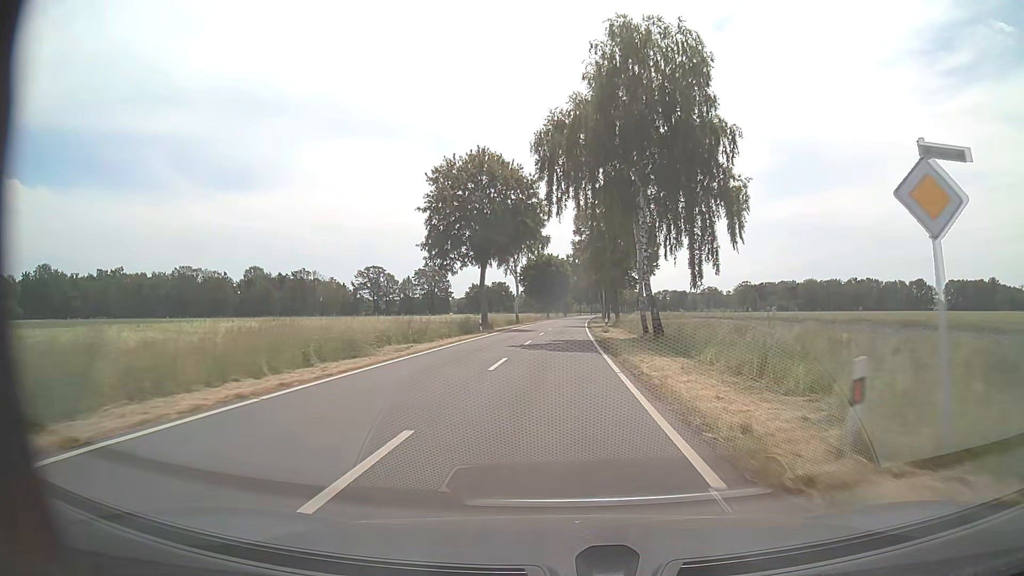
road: tertiary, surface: asphalt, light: Day
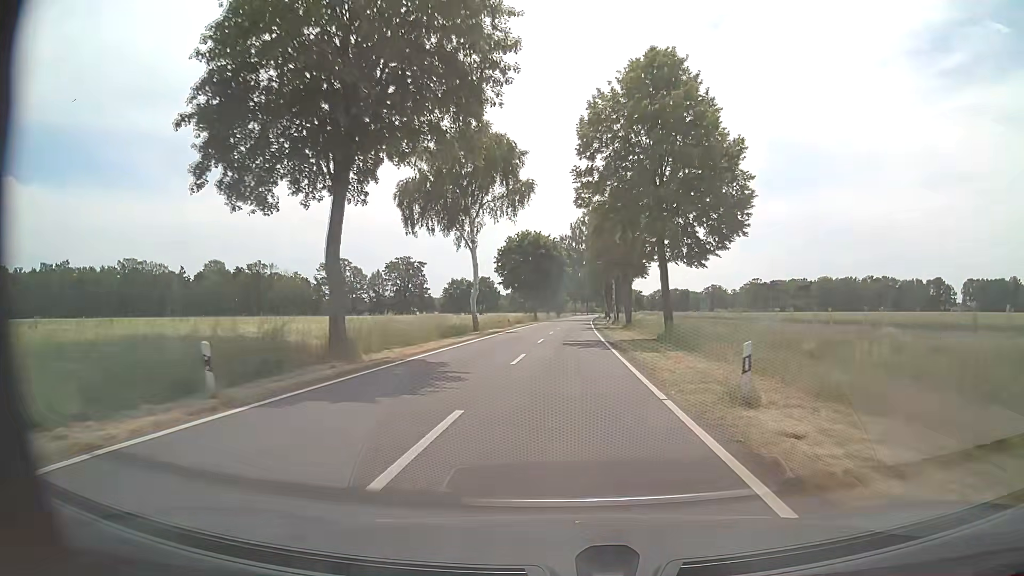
(+0.2, +34.6) m; 0°
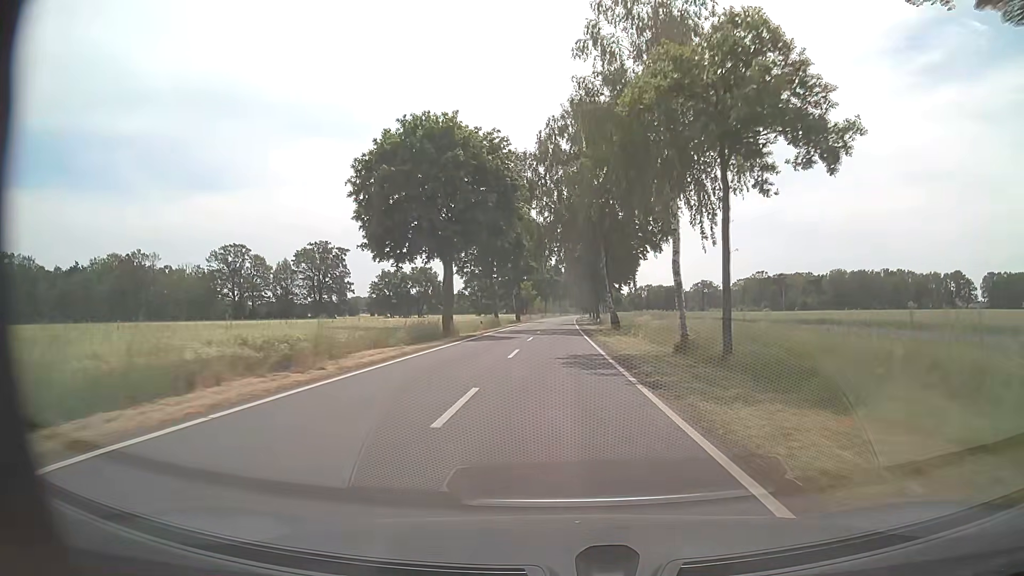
(+2.0, +57.4) m; +3°
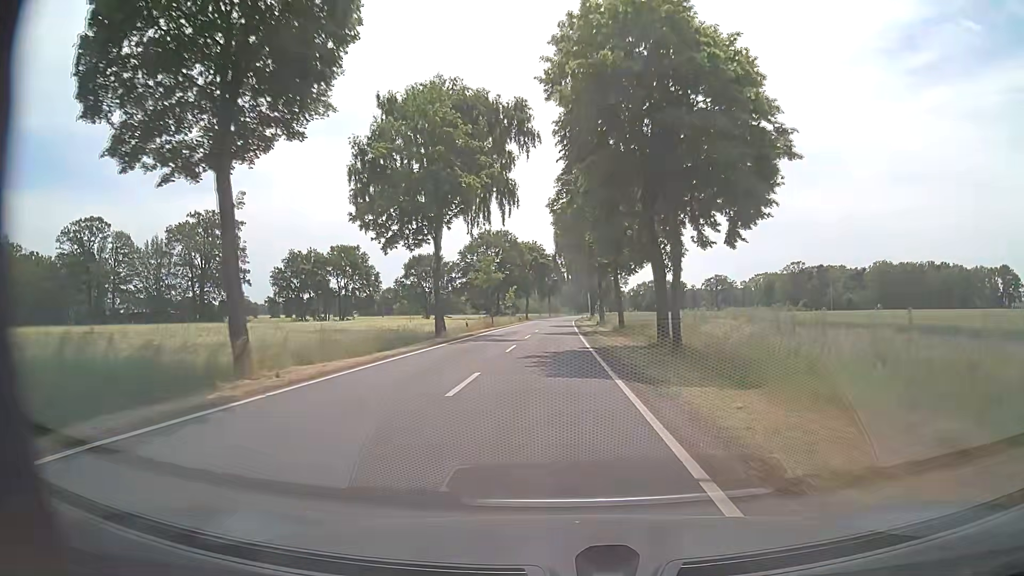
(+1.0, +57.3) m; +1°
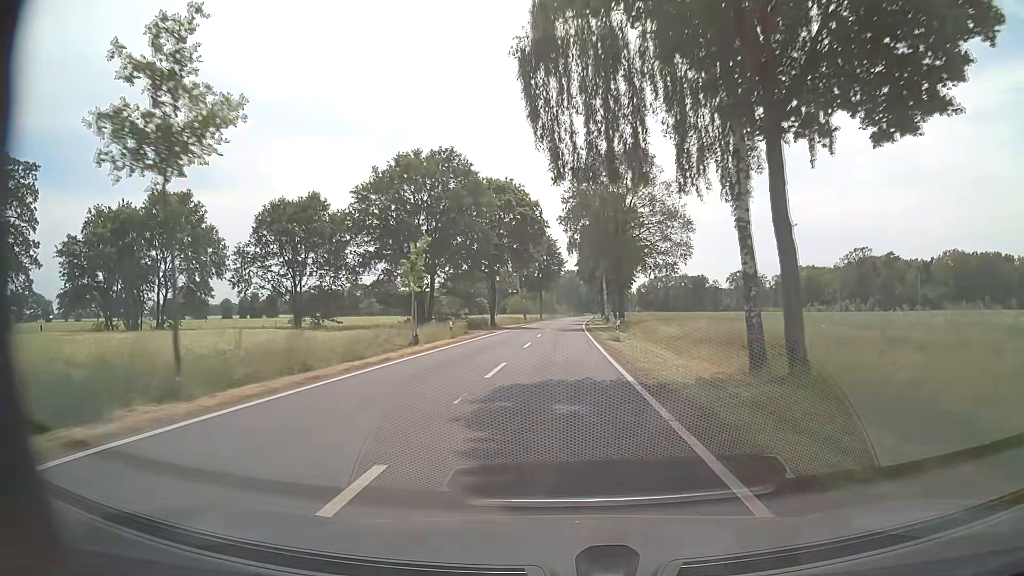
(+0.1, +57.3) m; 0°
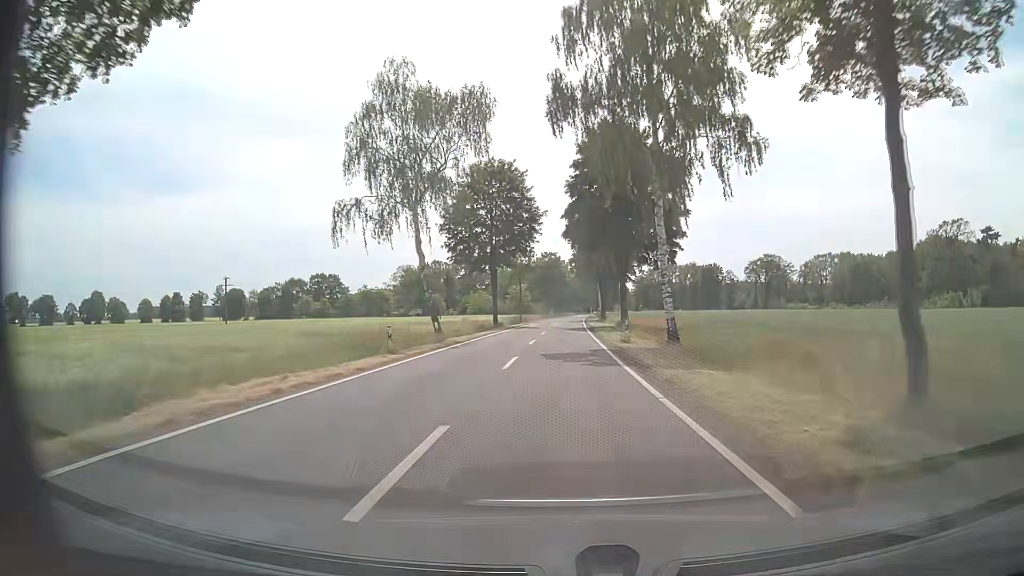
(+0.7, +58.3) m; +2°
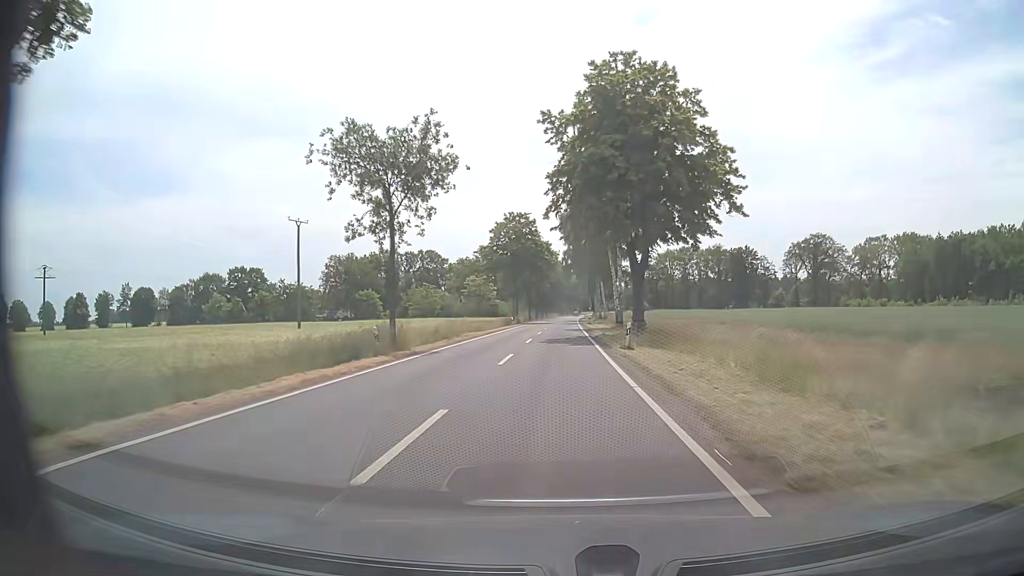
(+1.3, +59.1) m; +2°
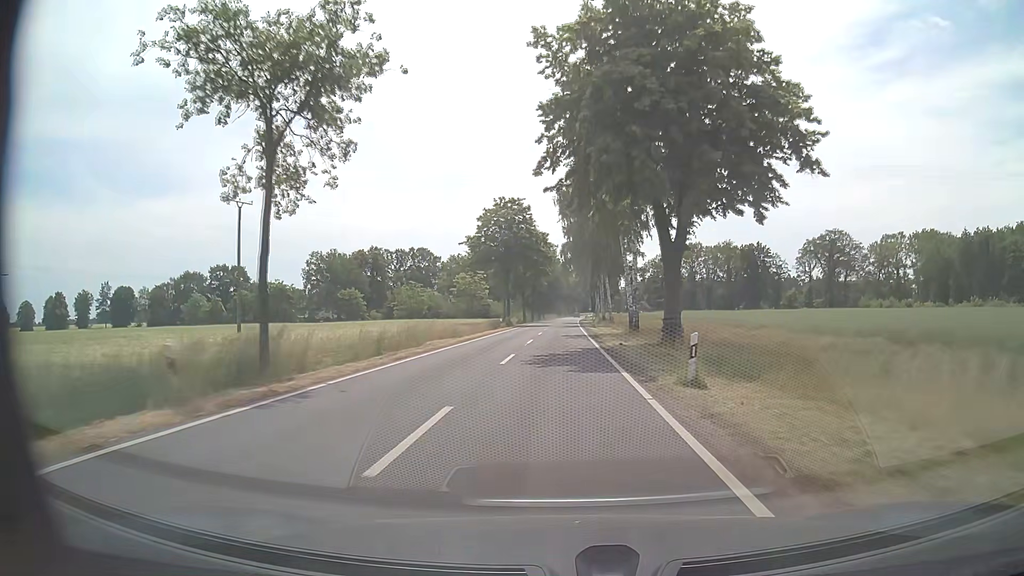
(0.0, +11.9) m; 0°
(0, +10) (0, +20) (0, +30) (0, +40) (0, +50) (0, +60) (0, +70) (0, +80) (+1, +90) (+1, +100) m
